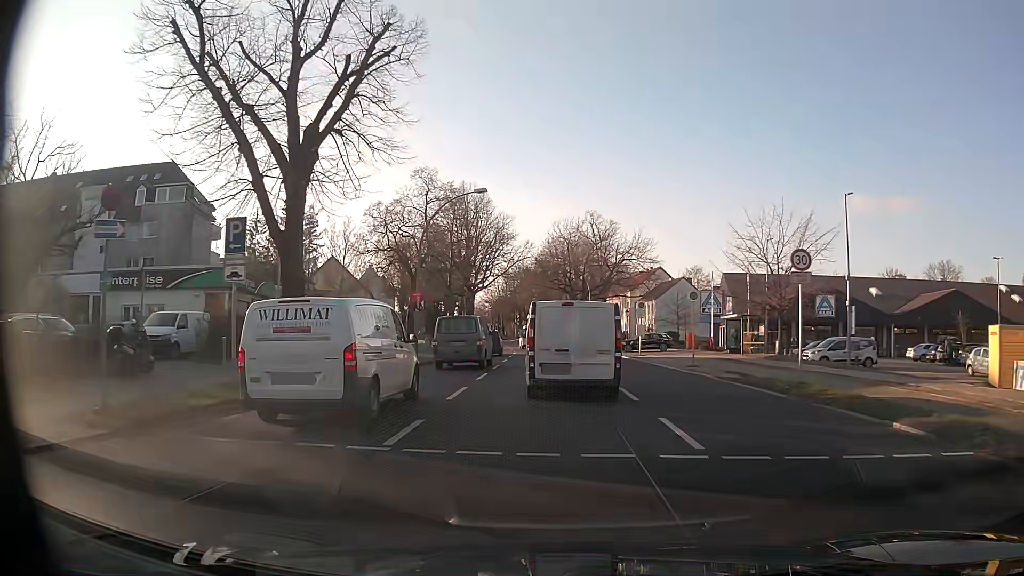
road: secondary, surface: asphalt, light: Day
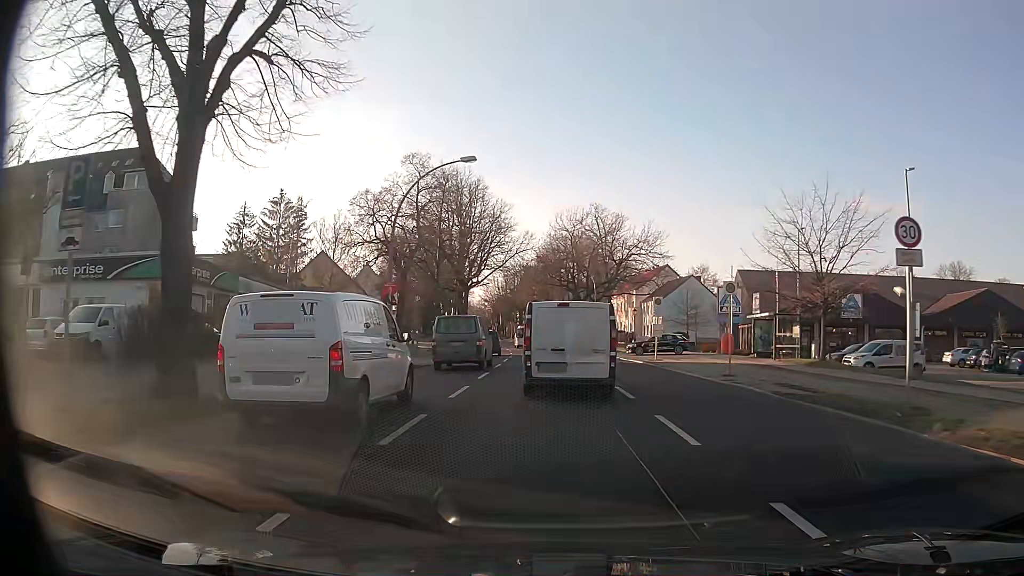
(0.0, +5.5) m; +1°
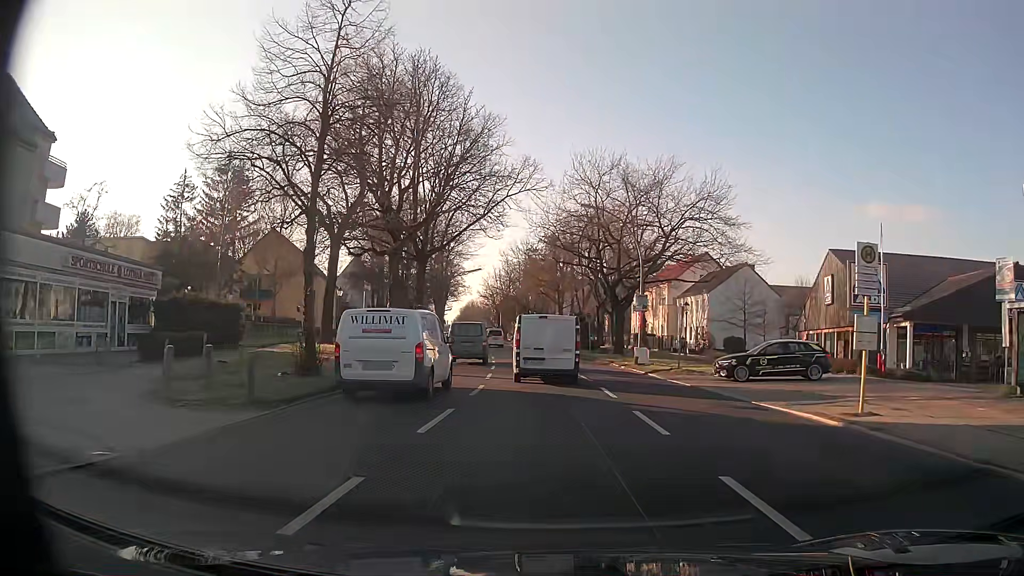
(-0.4, +22.4) m; -1°
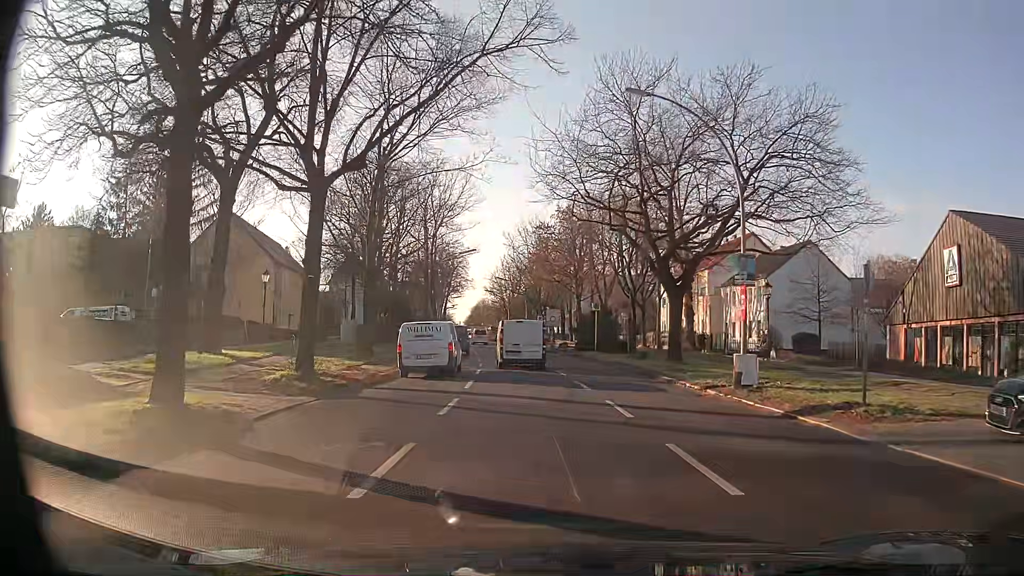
(-0.1, +15.8) m; -1°
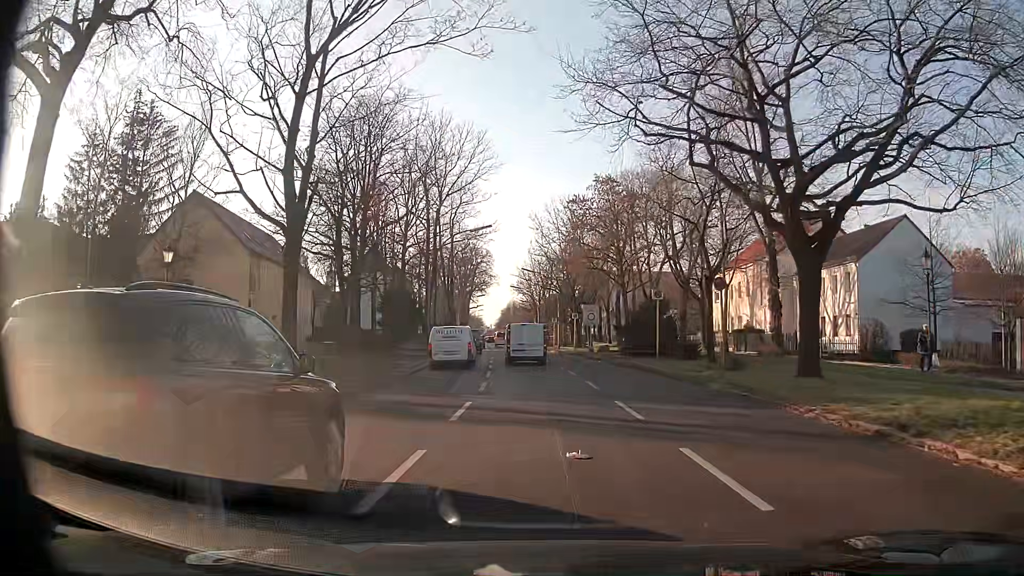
(-0.3, +12.6) m; -2°
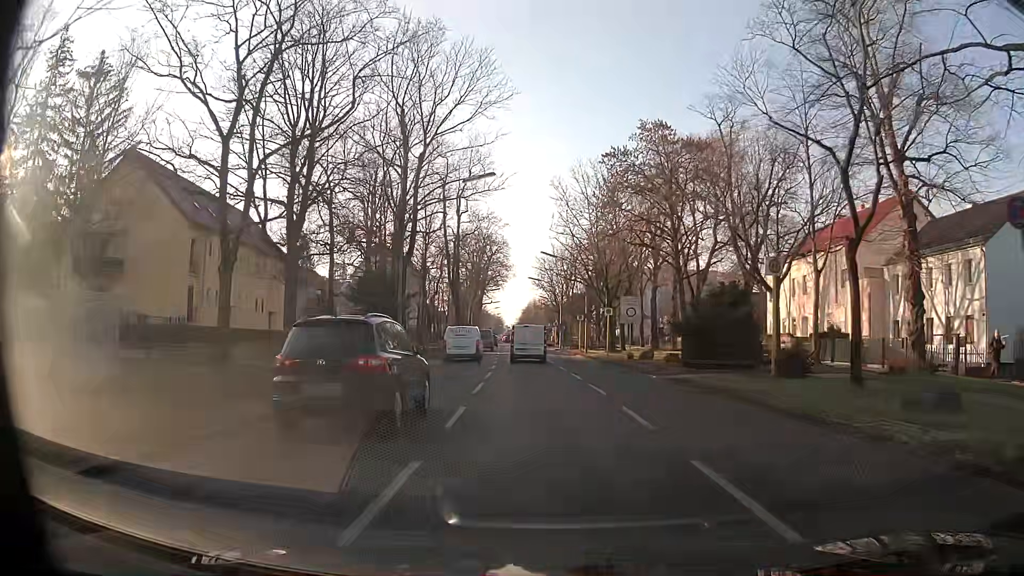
(-0.5, +13.2) m; -4°
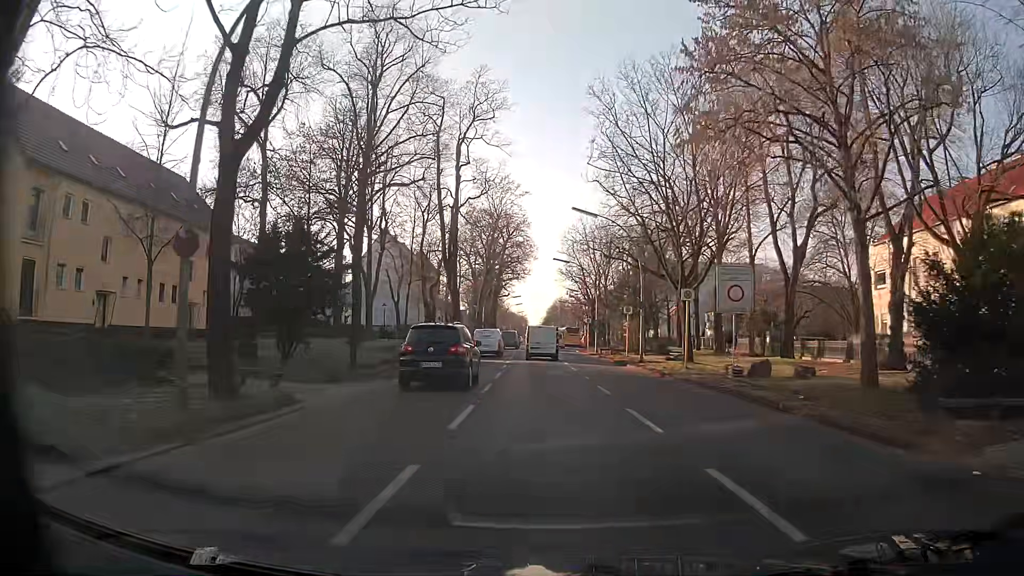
(-0.1, +18.3) m; -1°
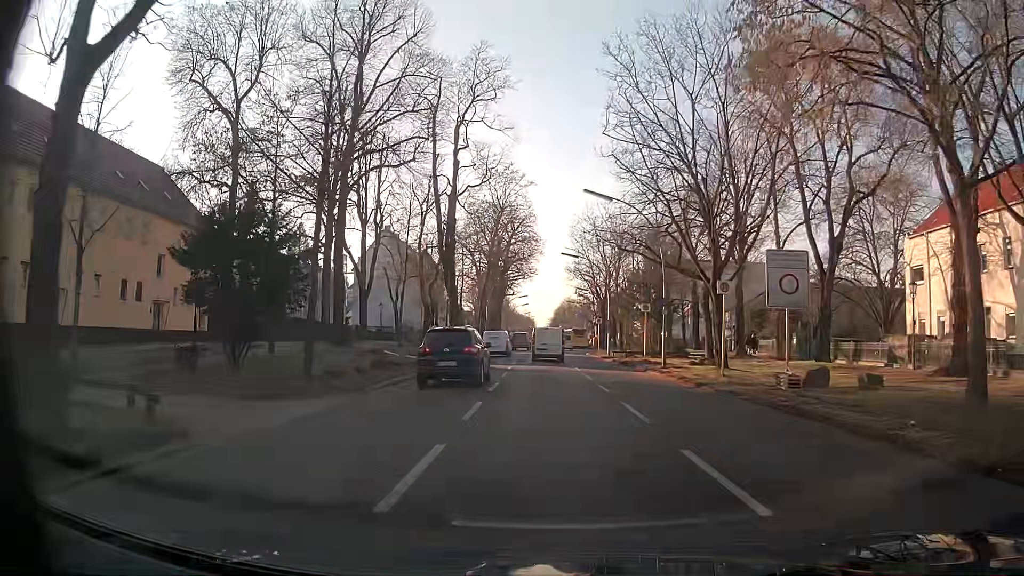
(0.0, +4.7) m; -1°
(0, +10) (0, +20) (-1, +30) (-1, +40) (-1, +50) (-1, +60) (-1, +70) (-1, +80) (+1, +90) (+1, +100) m
